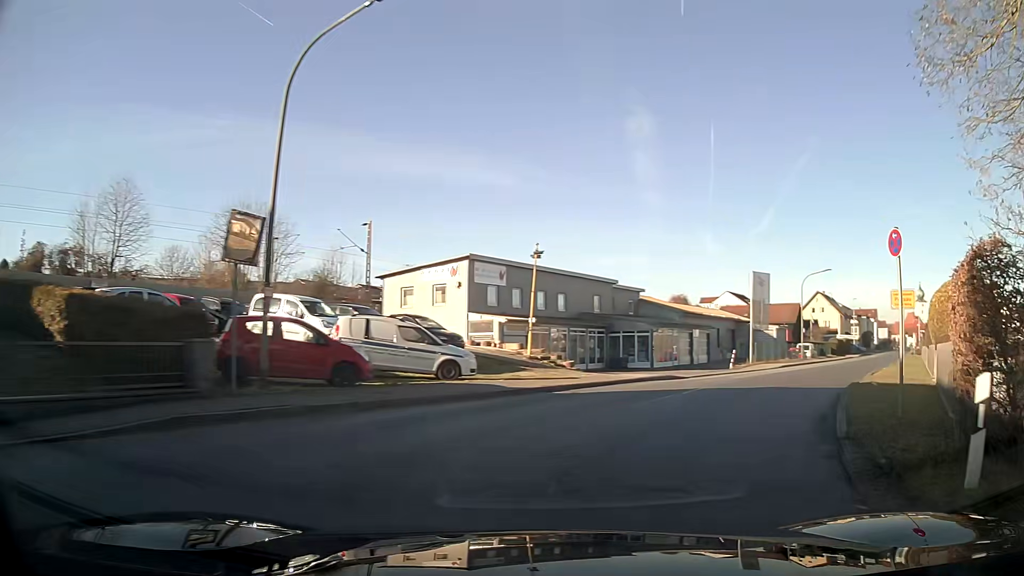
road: unclassified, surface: asphalt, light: Day
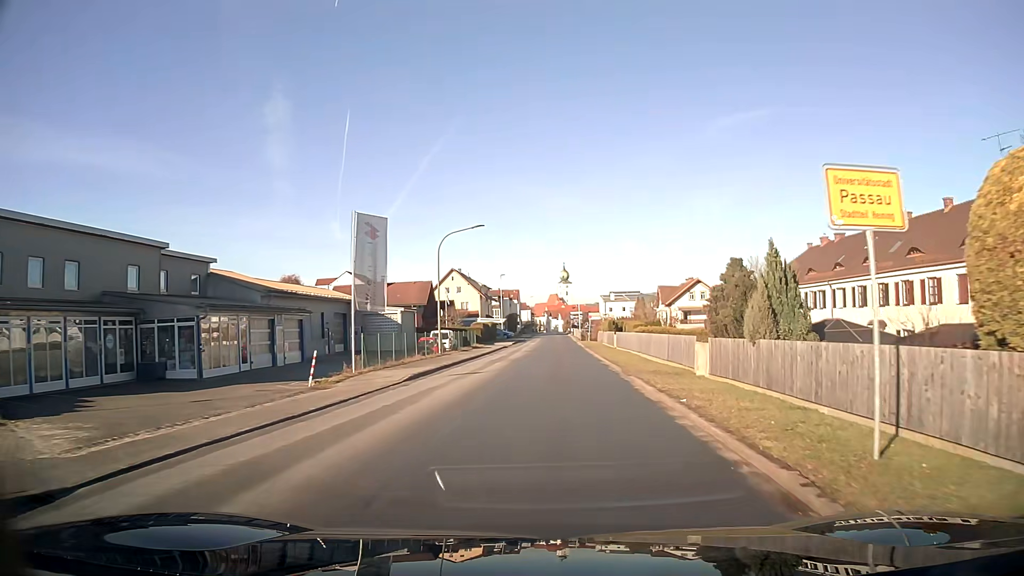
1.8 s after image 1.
(+5.3, +17.5) m; +28°
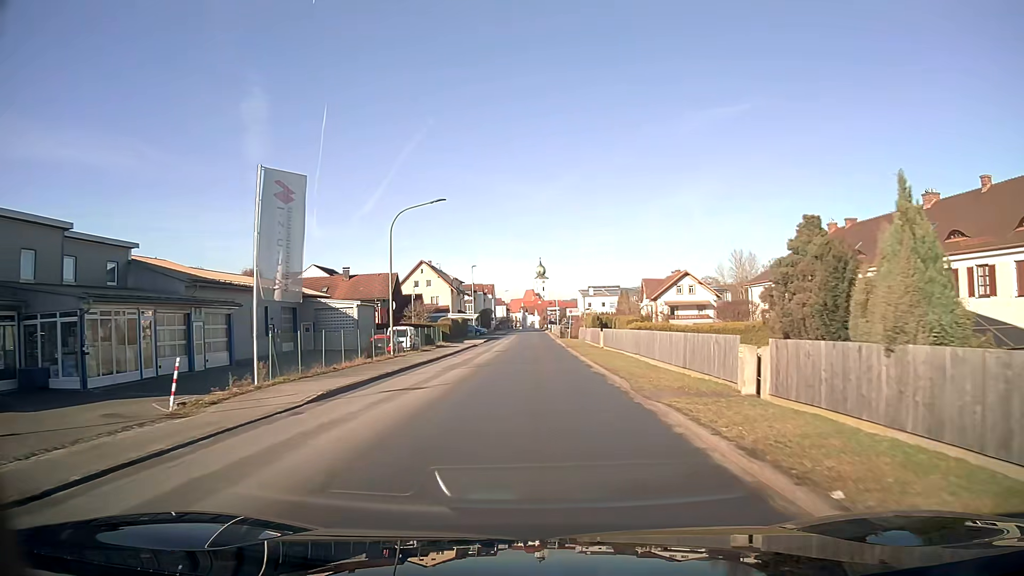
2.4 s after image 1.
(+0.1, +7.1) m; +1°
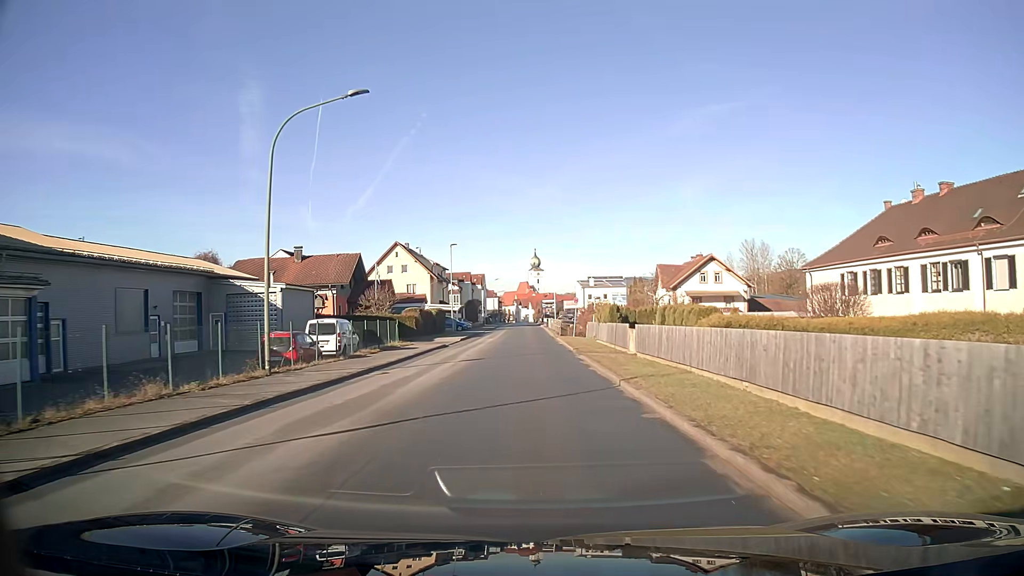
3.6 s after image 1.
(+0.1, +15.2) m; +1°
(0, +10) (0, +20) (0, +30) (0, +40) (-1, +50) (-1, +60) (-1, +70) (-1, +80) (-1, +90) (-1, +100) m
